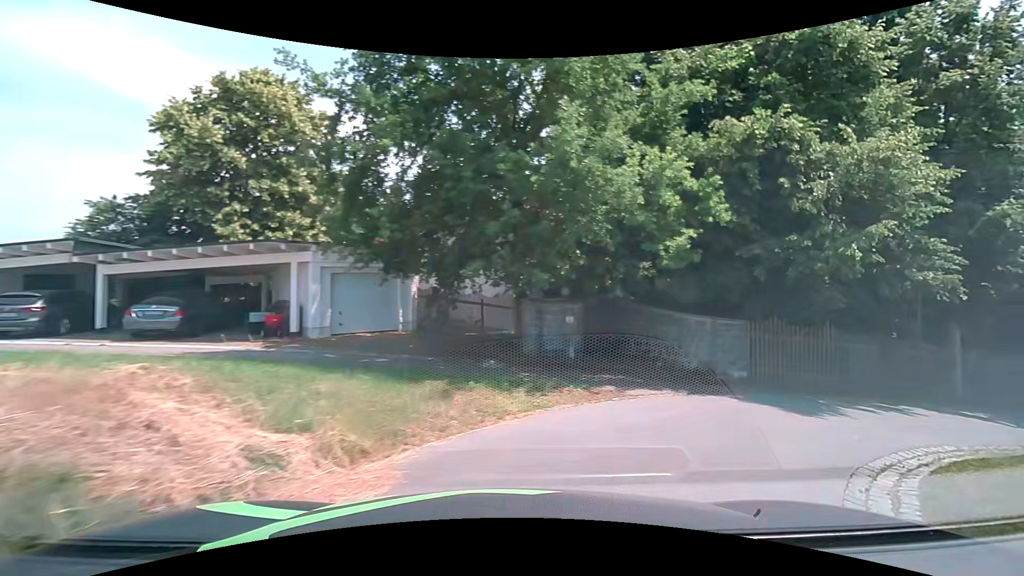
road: residential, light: Day
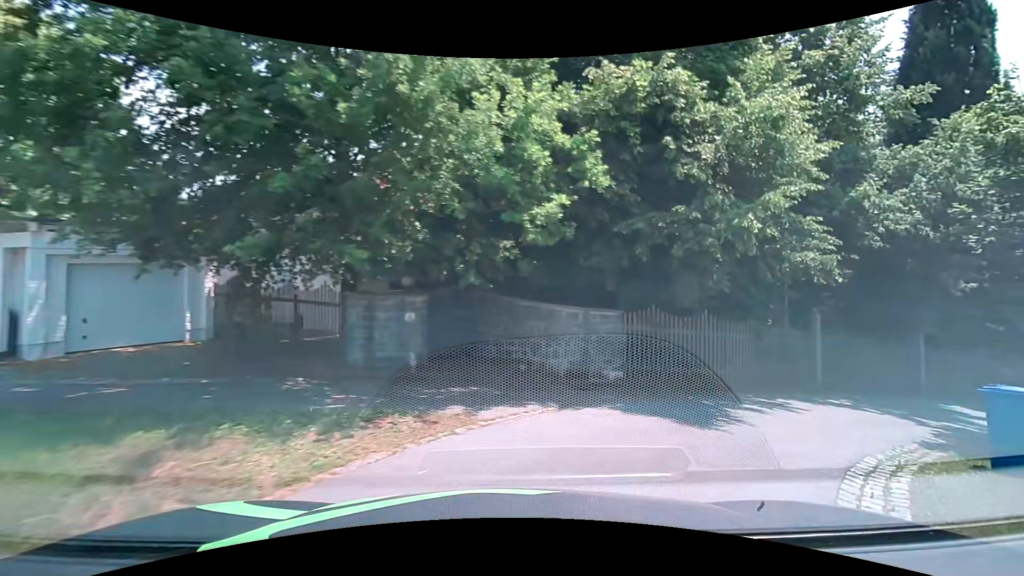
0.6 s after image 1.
(+0.3, +3.1) m; +14°
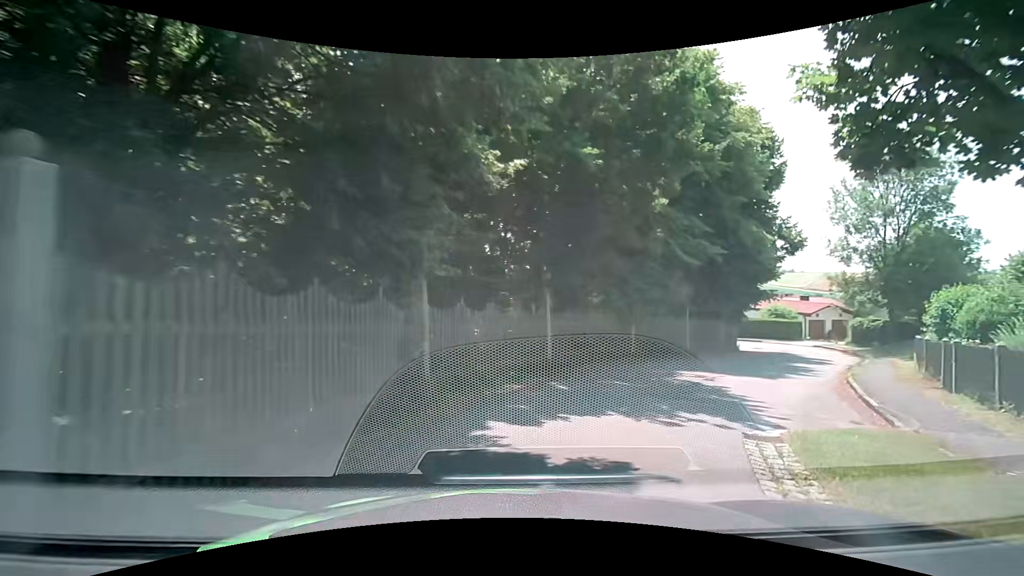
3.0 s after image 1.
(+6.7, +11.5) m; +53°
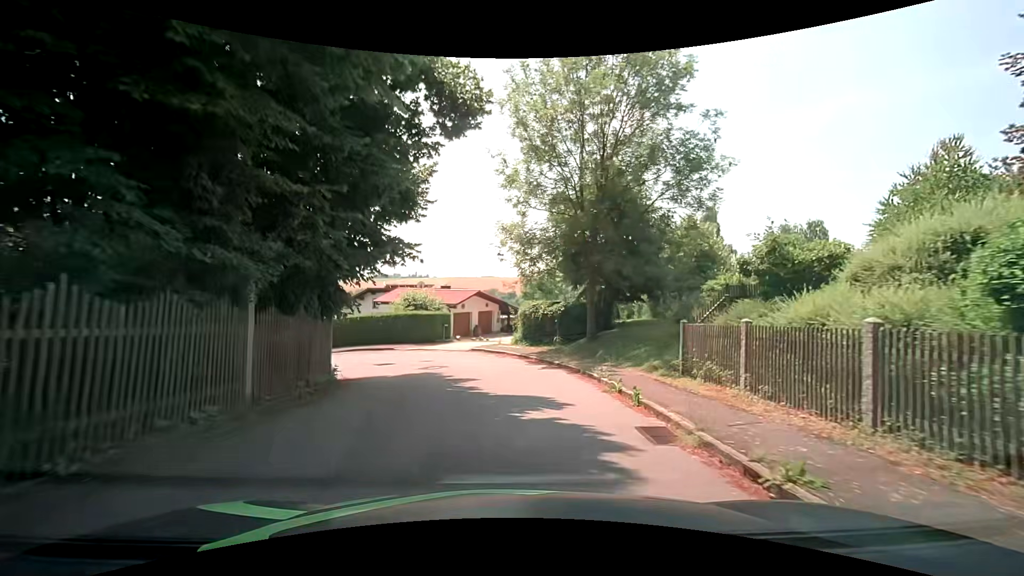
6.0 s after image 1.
(+9.2, +19.6) m; +38°
